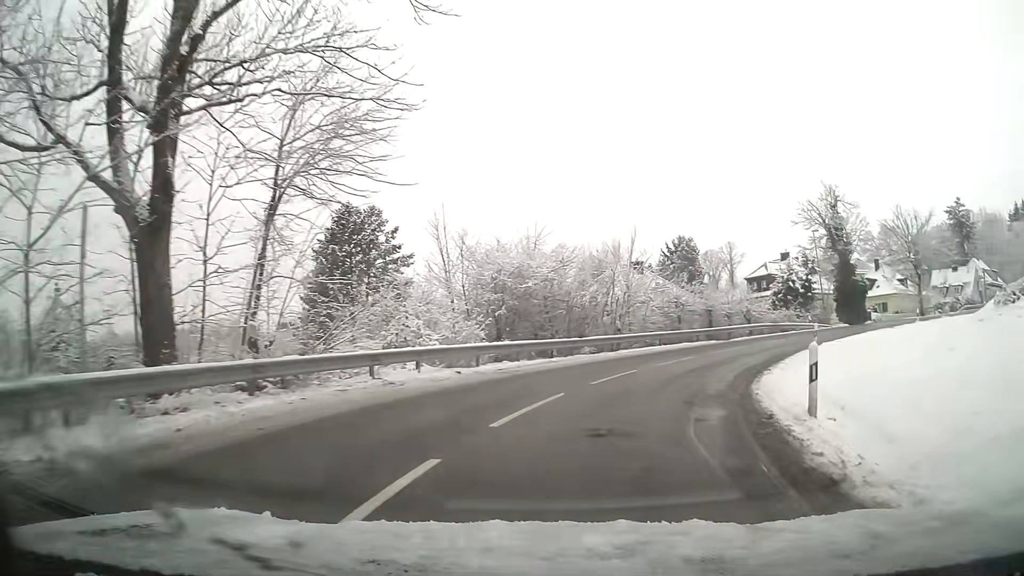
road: tertiary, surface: asphalt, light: Day
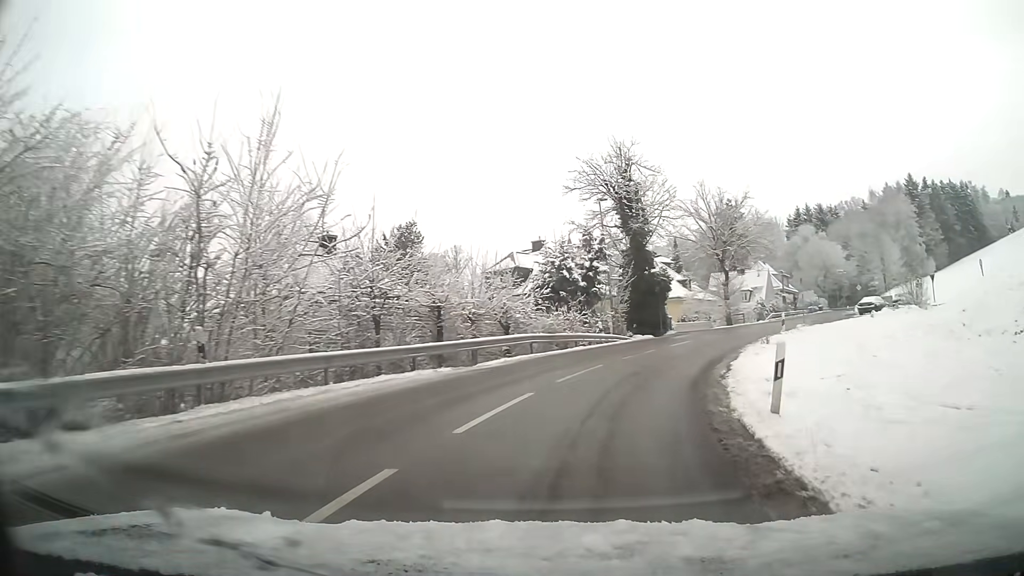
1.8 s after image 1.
(+3.8, +17.9) m; +23°
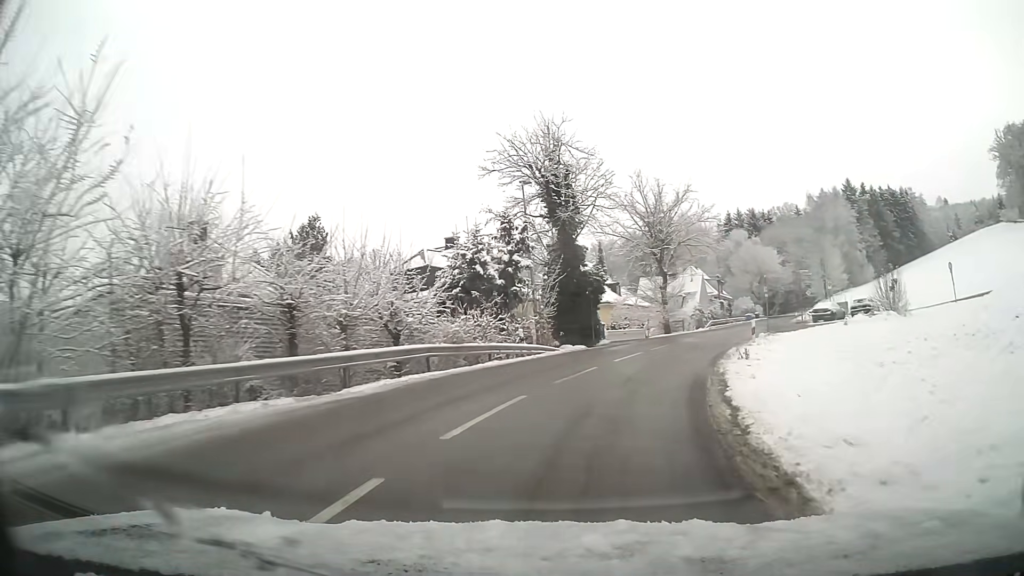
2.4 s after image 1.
(+0.4, +6.4) m; +6°
(+1, +10) (+3, +20) (+6, +29) (+10, +38) (+14, +48) (+18, +57) (+22, +66) (+25, +75) (+29, +85) (+33, +94) m
